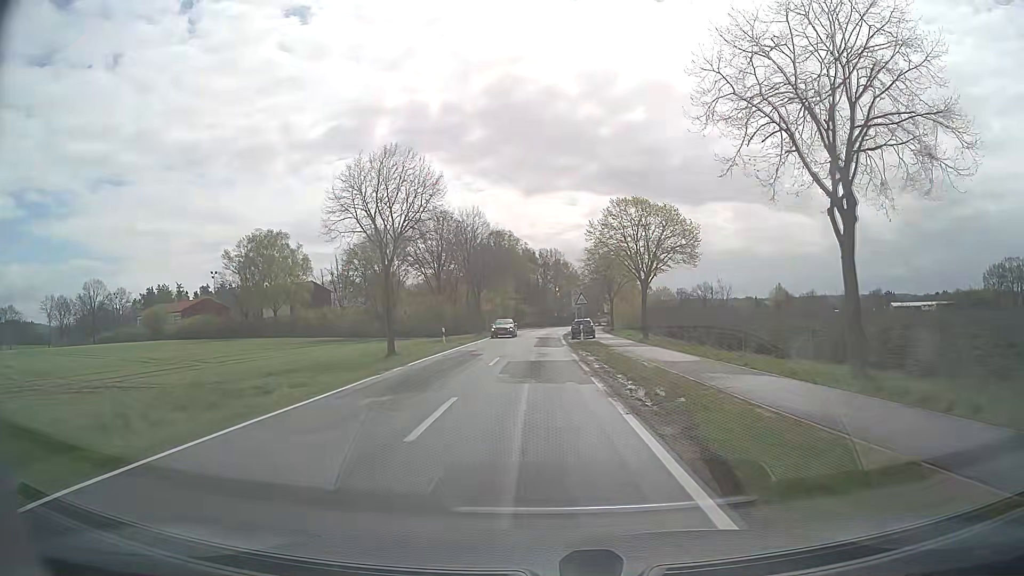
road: secondary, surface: asphalt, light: Day
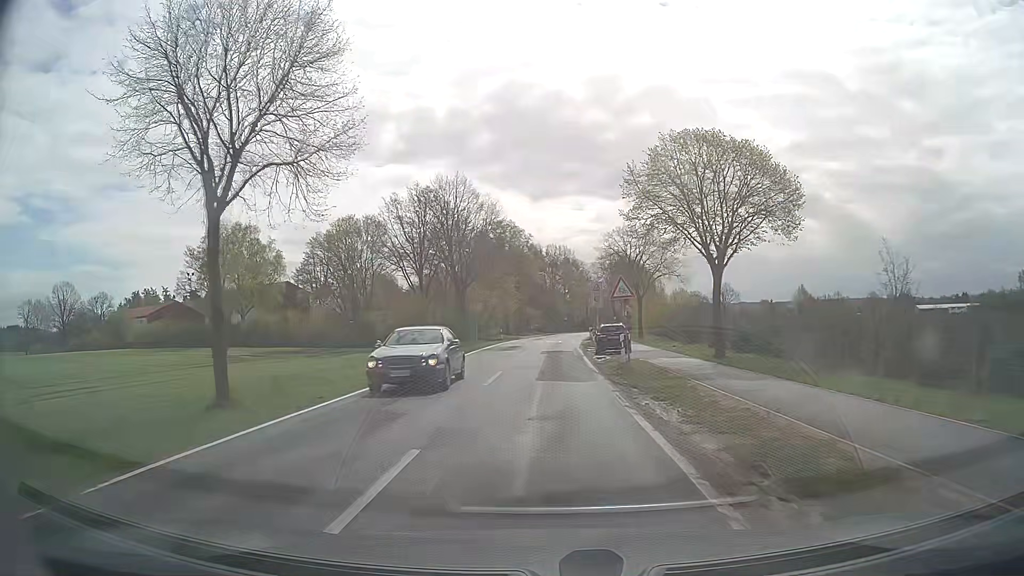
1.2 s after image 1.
(-0.1, +16.3) m; -1°
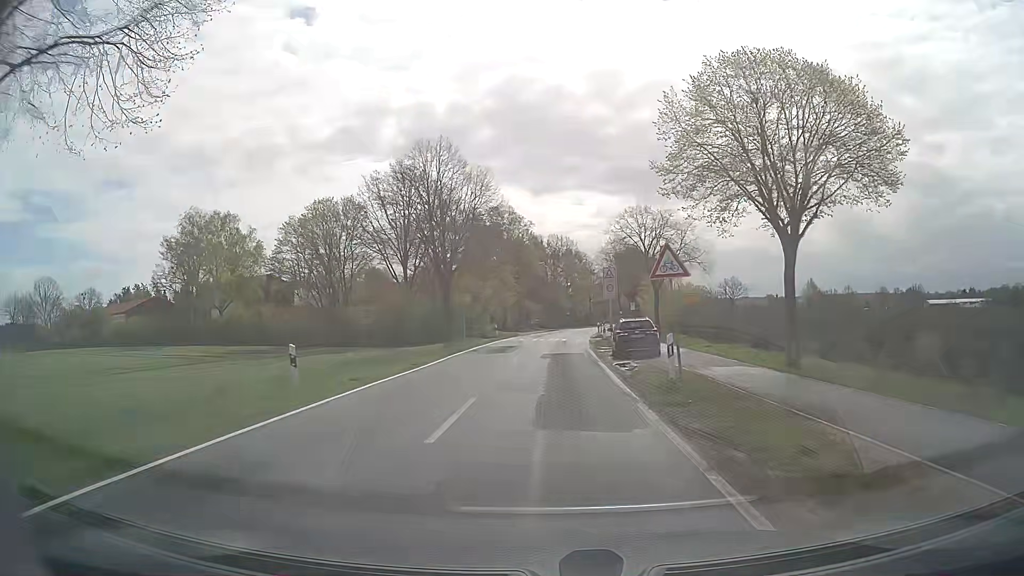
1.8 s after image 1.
(0.0, +7.8) m; 0°
(0, +10) (0, +20) (0, +30) (+1, +40) (+2, +50) (+3, +60) (+4, +70) (+5, +80) (+6, +90) (+8, +100) m
